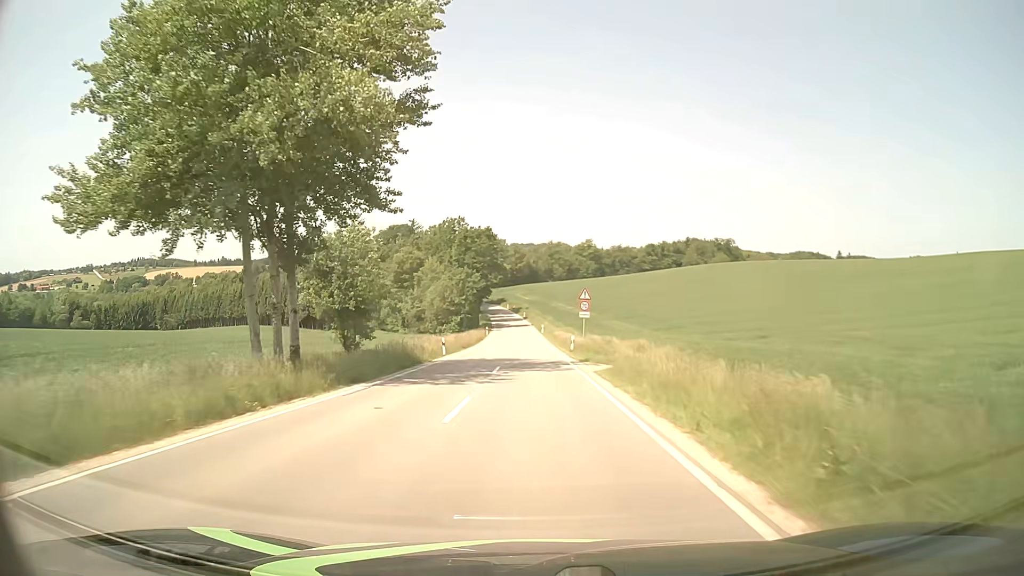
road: tertiary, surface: asphalt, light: Day
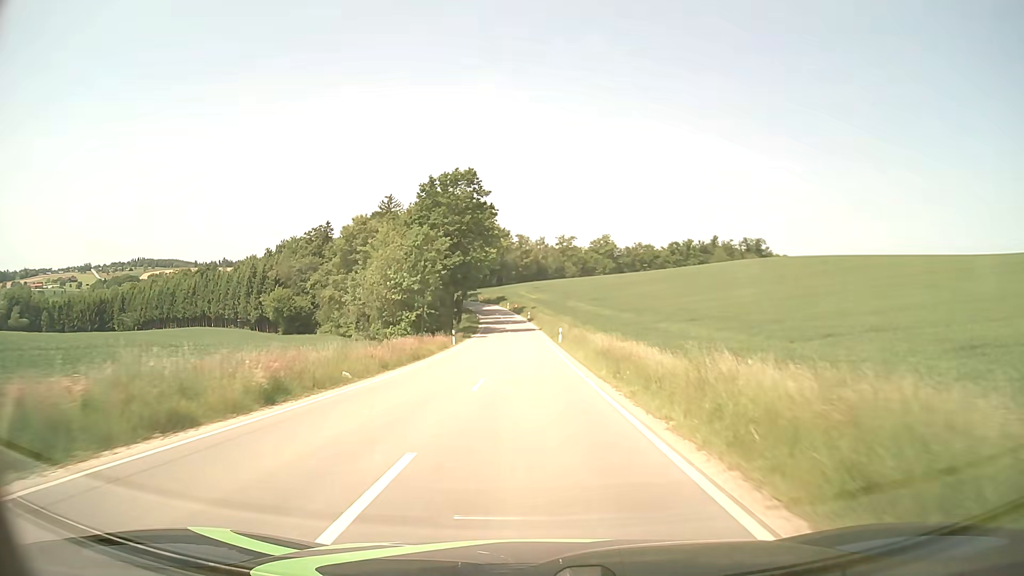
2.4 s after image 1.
(-0.3, +42.5) m; -1°
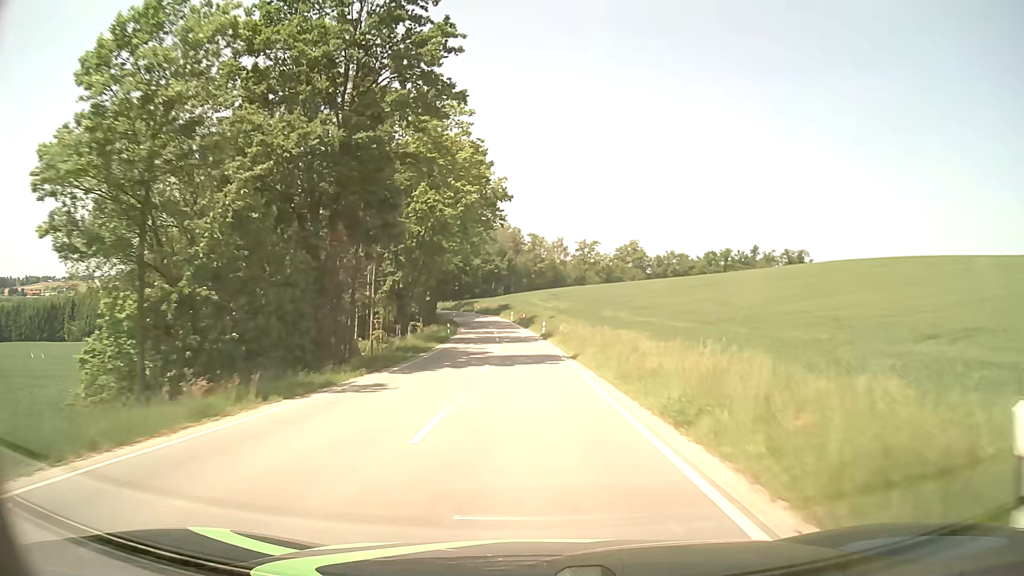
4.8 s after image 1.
(-0.5, +43.6) m; -1°
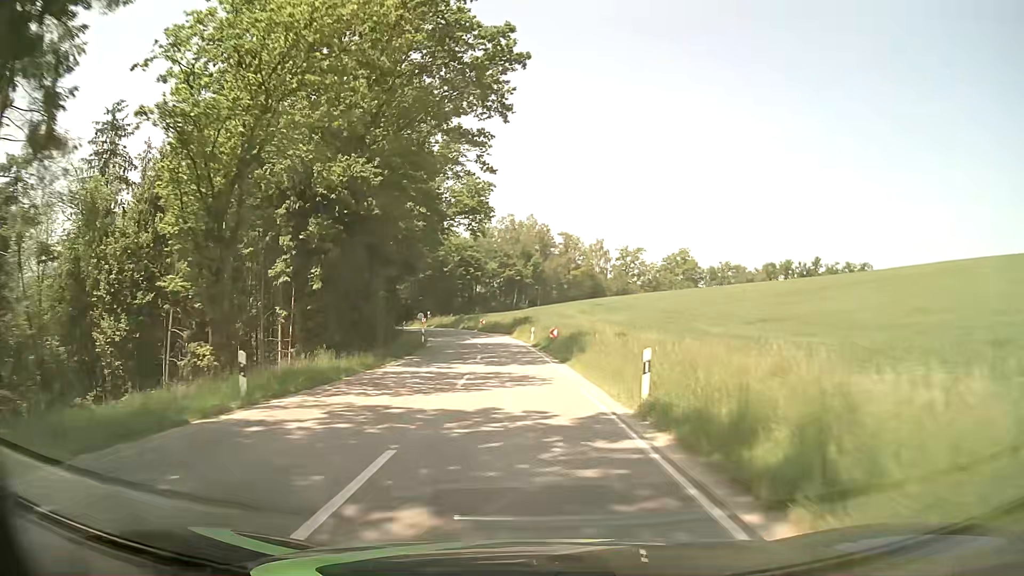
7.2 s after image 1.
(-0.7, +40.1) m; -2°
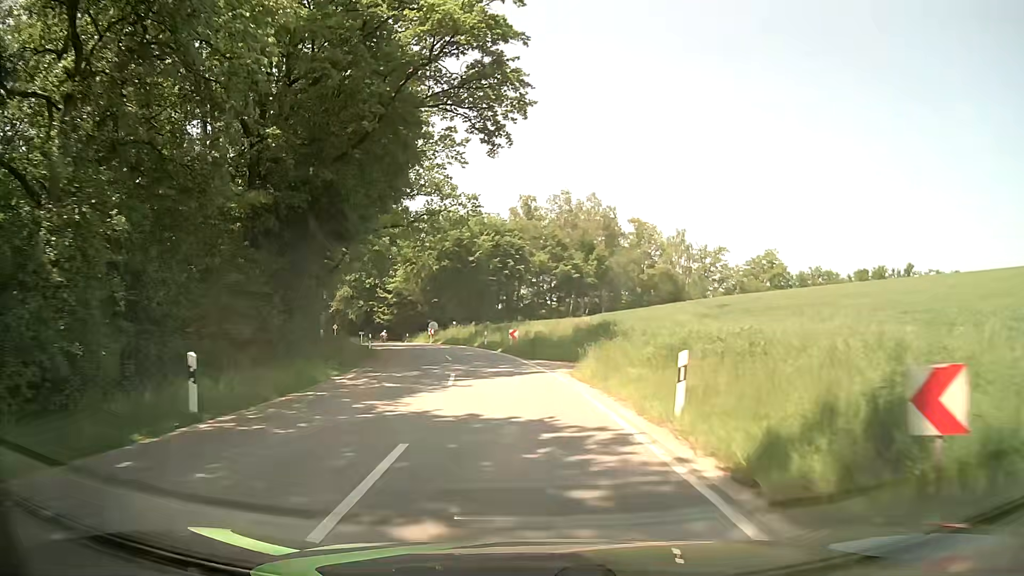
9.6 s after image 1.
(-1.5, +35.3) m; -5°
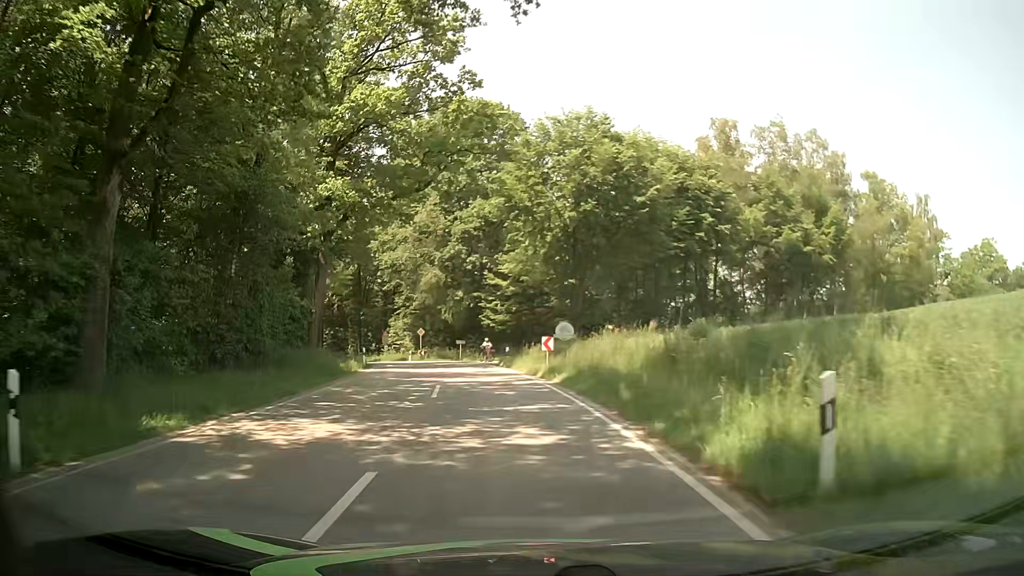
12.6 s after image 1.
(-3.9, +37.3) m; -14°
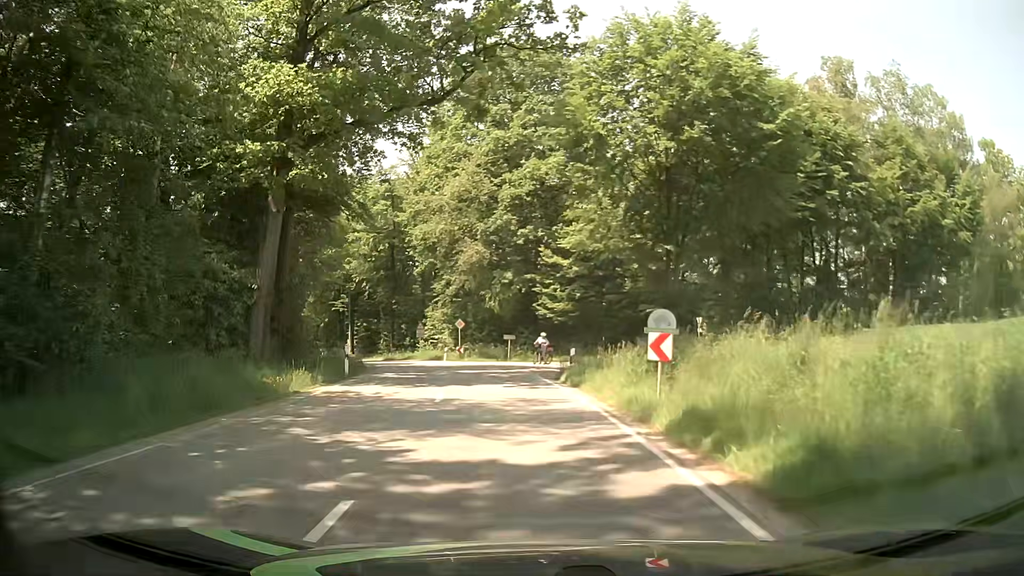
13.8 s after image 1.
(-0.5, +12.9) m; -5°
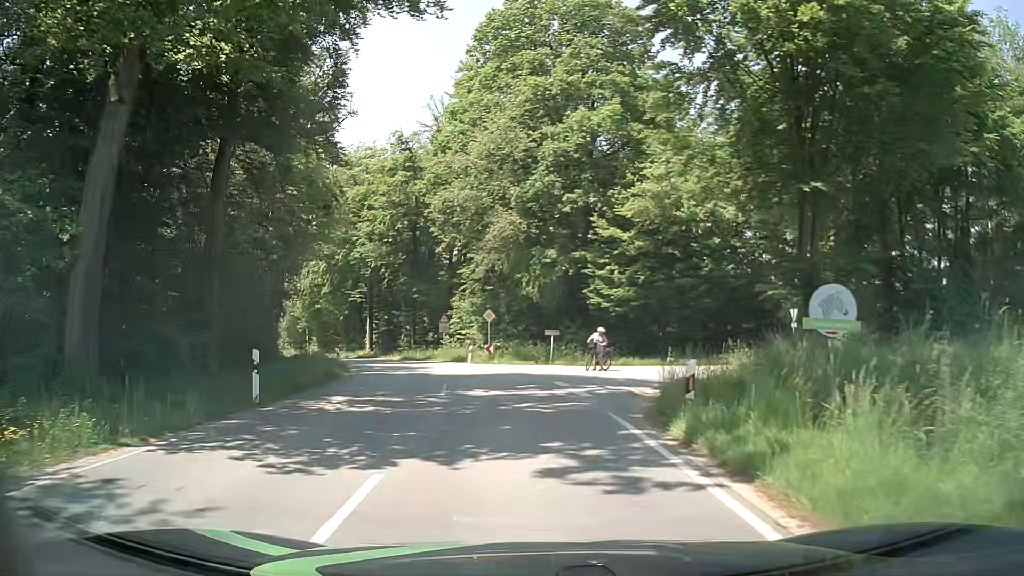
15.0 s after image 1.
(-0.4, +10.8) m; -4°
(0, +10) (+2, +20) (+8, +28) (+16, +33) (+25, +37) (+35, +41) (+44, +44) (+54, +46) (+63, +49) (+73, +51) m
